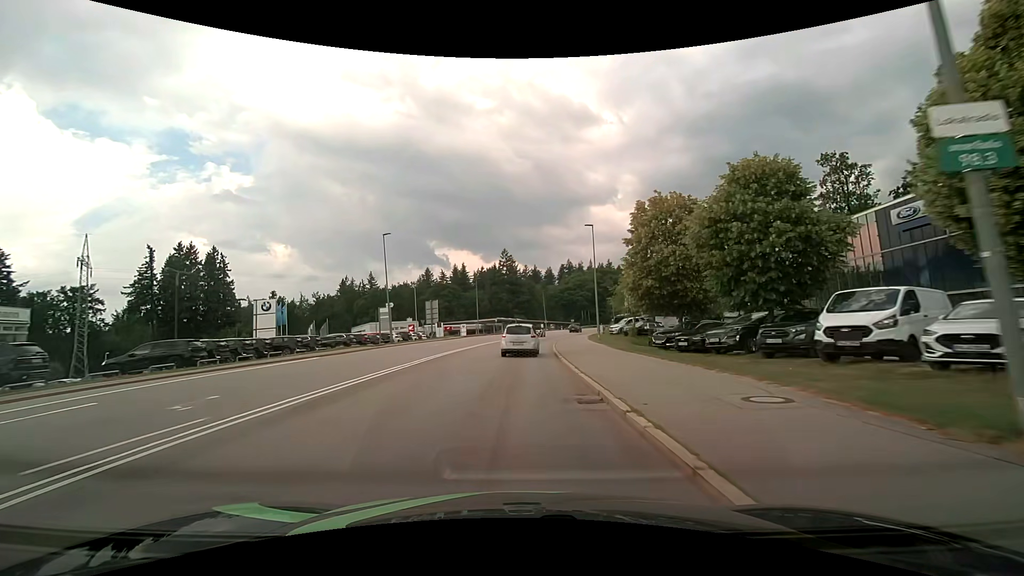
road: secondary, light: Day
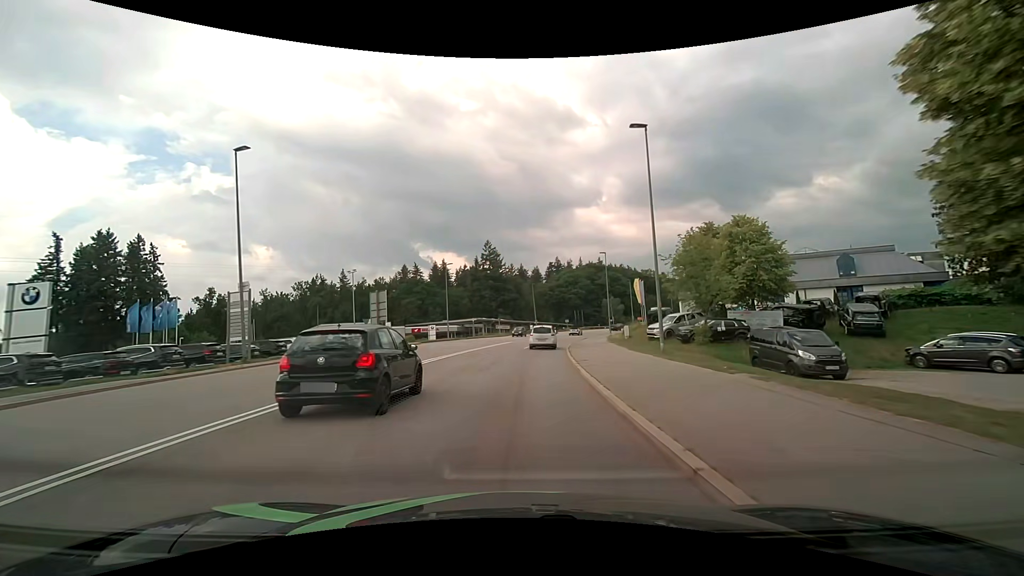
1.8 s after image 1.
(+0.2, +22.6) m; +1°
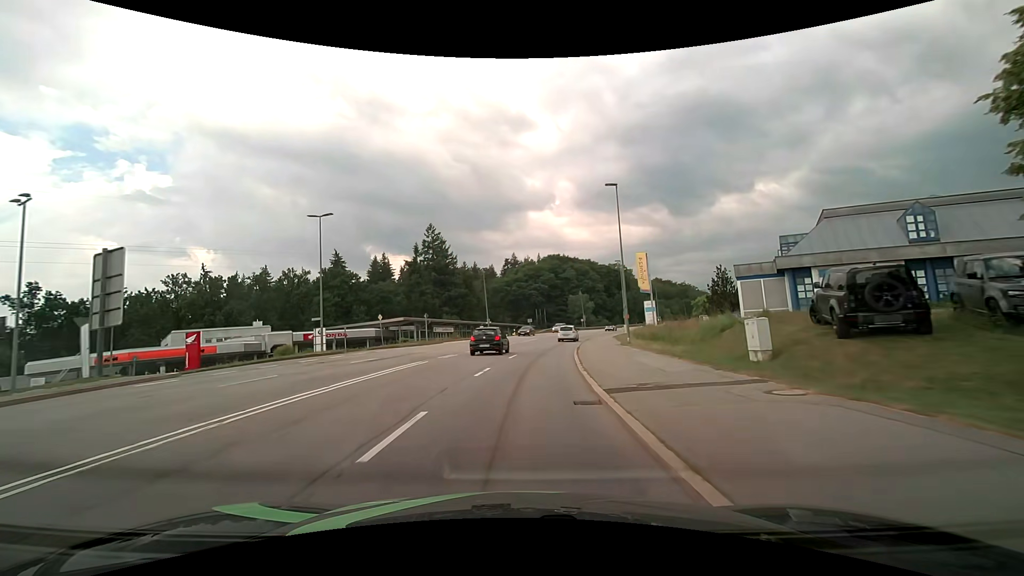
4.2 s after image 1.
(+1.3, +30.1) m; +5°
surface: asphalt
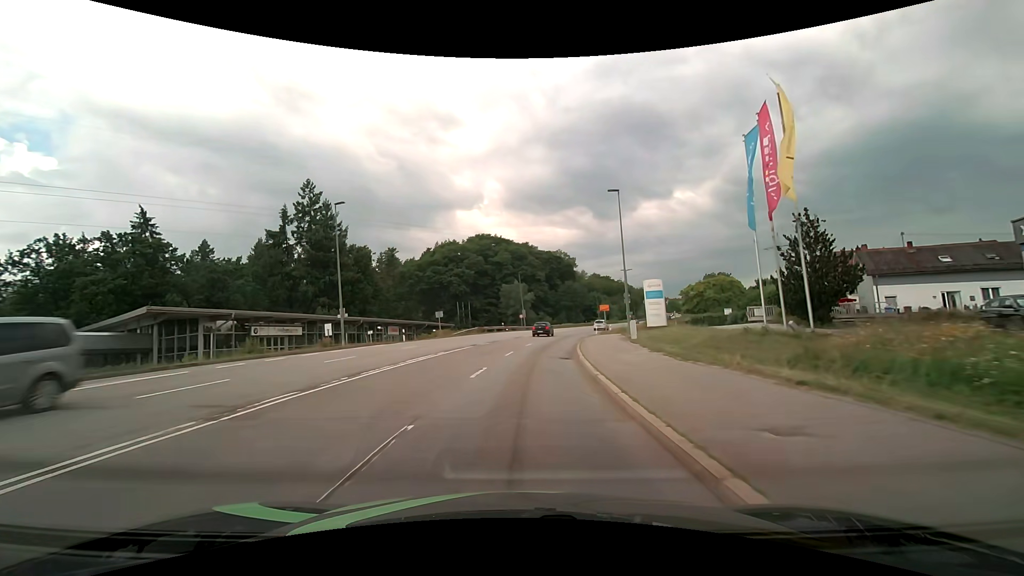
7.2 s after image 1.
(+2.4, +37.3) m; +8°
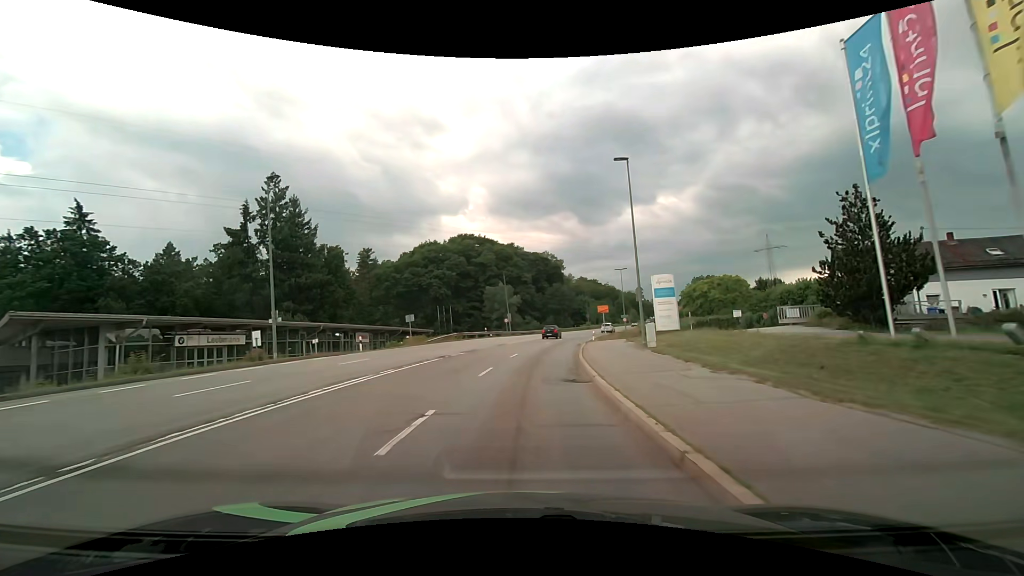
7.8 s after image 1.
(+0.2, +7.4) m; +2°
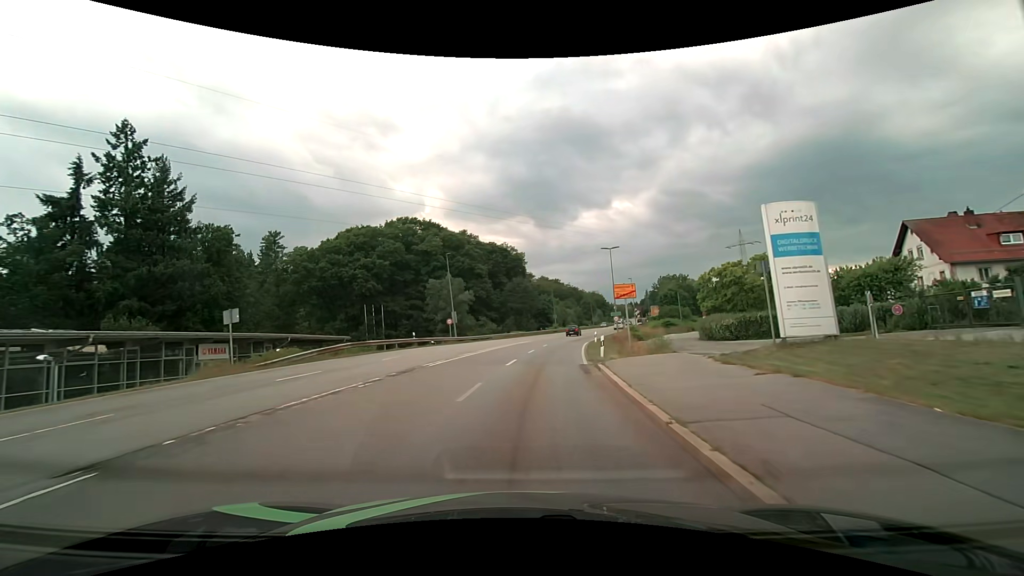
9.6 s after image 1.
(+0.8, +22.1) m; +5°
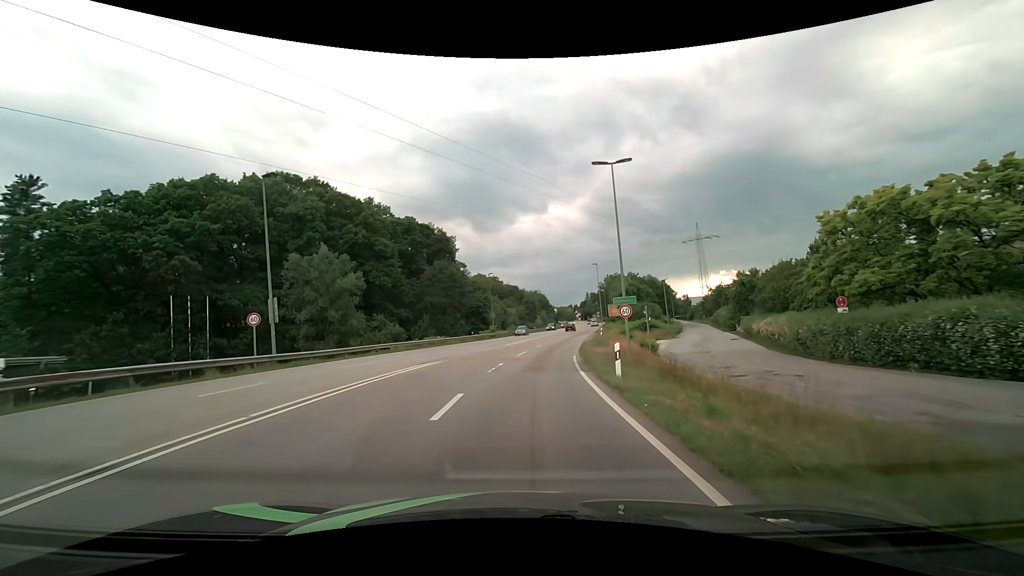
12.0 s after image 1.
(+1.9, +29.0) m; +7°
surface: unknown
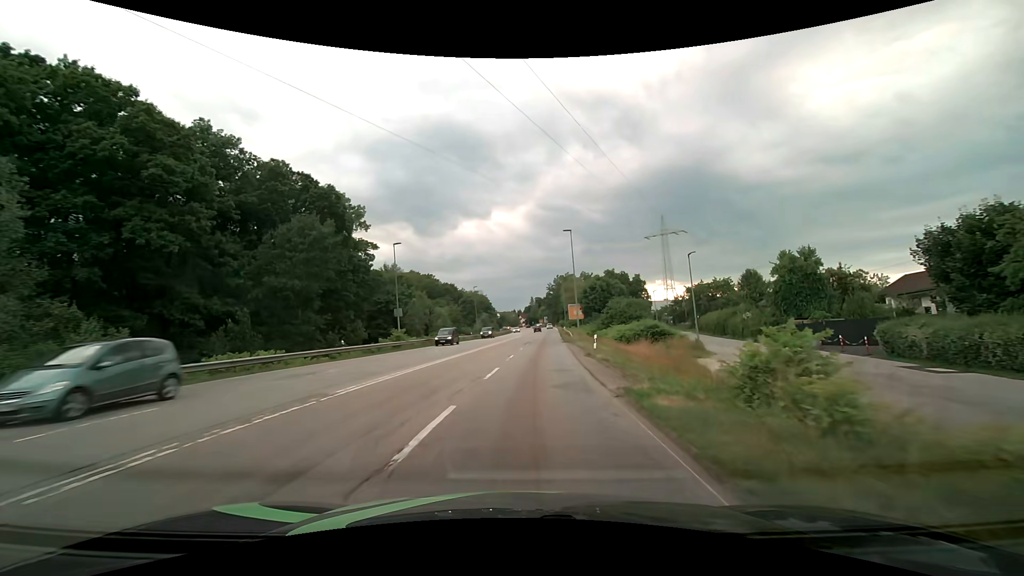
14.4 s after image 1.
(+1.7, +29.8) m; +7°
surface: asphalt
(0, +10) (+1, +20) (+1, +30) (+2, +40) (+3, +50) (+3, +60) (+4, +70) (+5, +80) (+5, +90) (+6, +100) m
